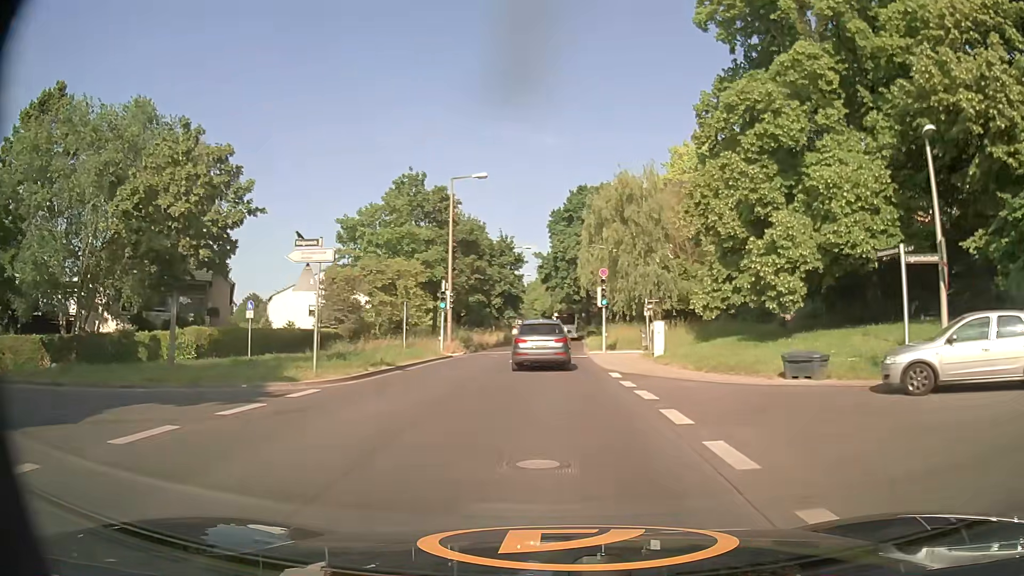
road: tertiary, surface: asphalt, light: Day
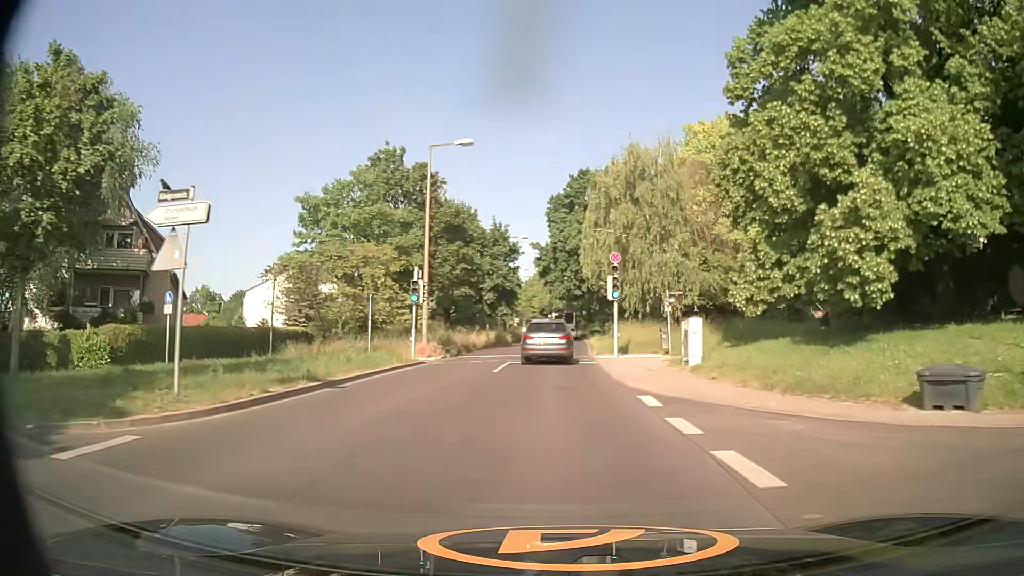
(0.0, +7.0) m; 0°
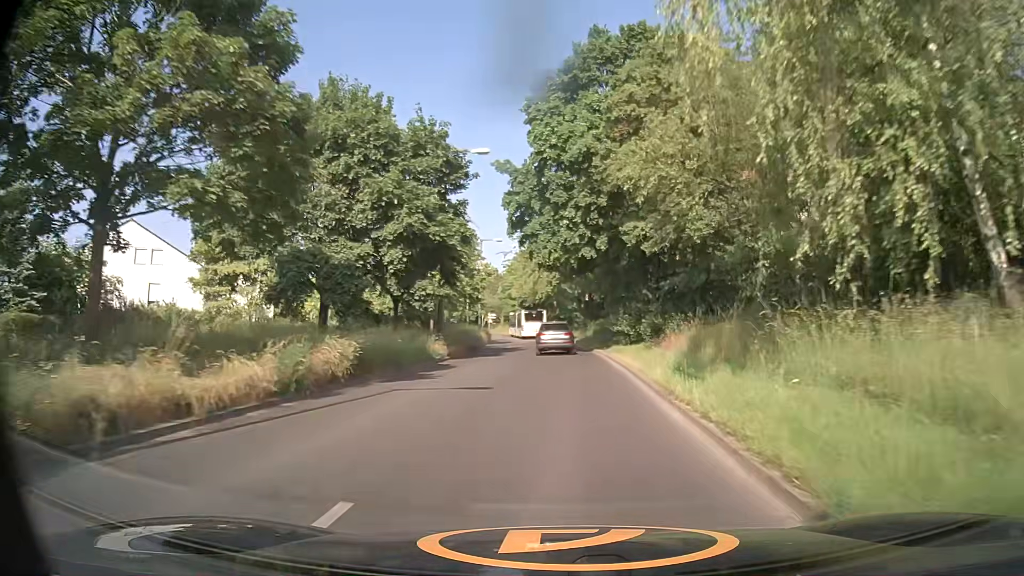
(+0.3, +31.5) m; +1°
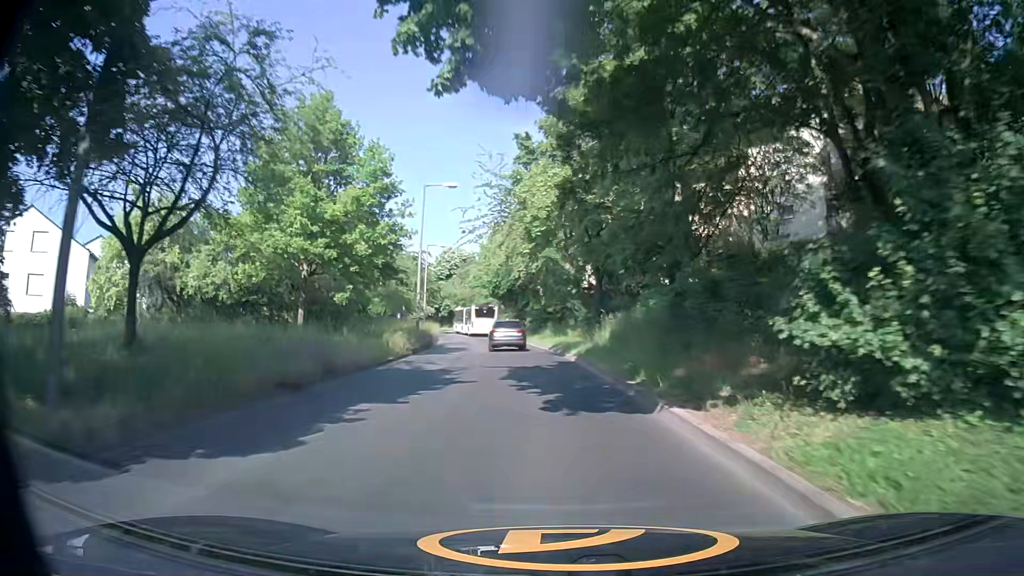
(+0.4, +25.3) m; +1°
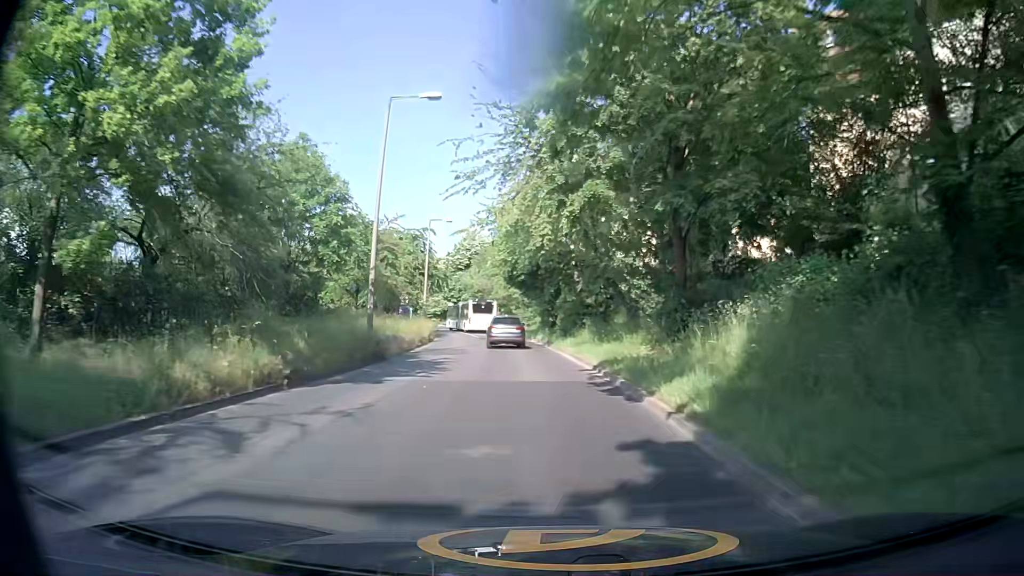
(-0.4, +16.8) m; -3°
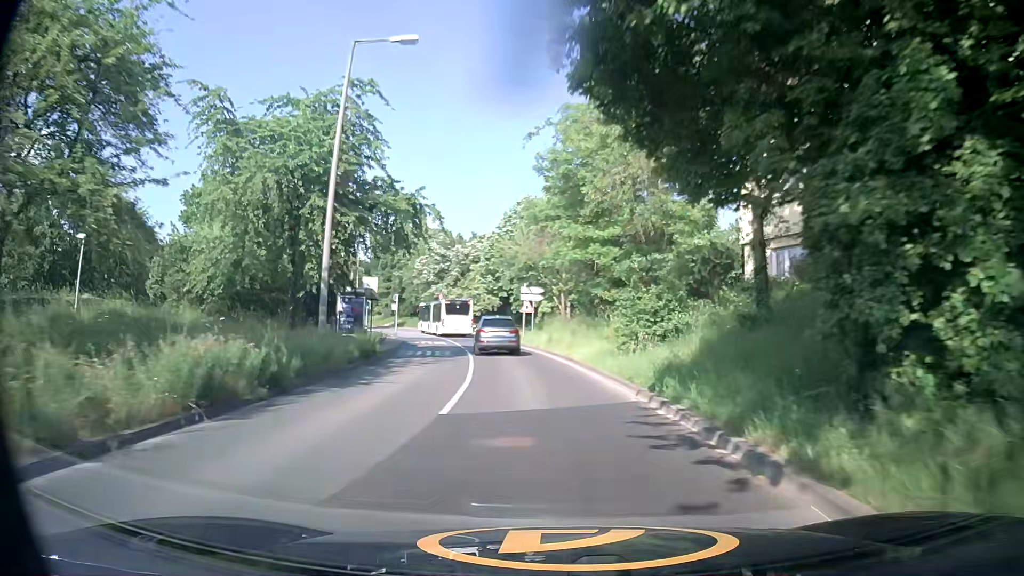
(-2.3, +40.3) m; -7°
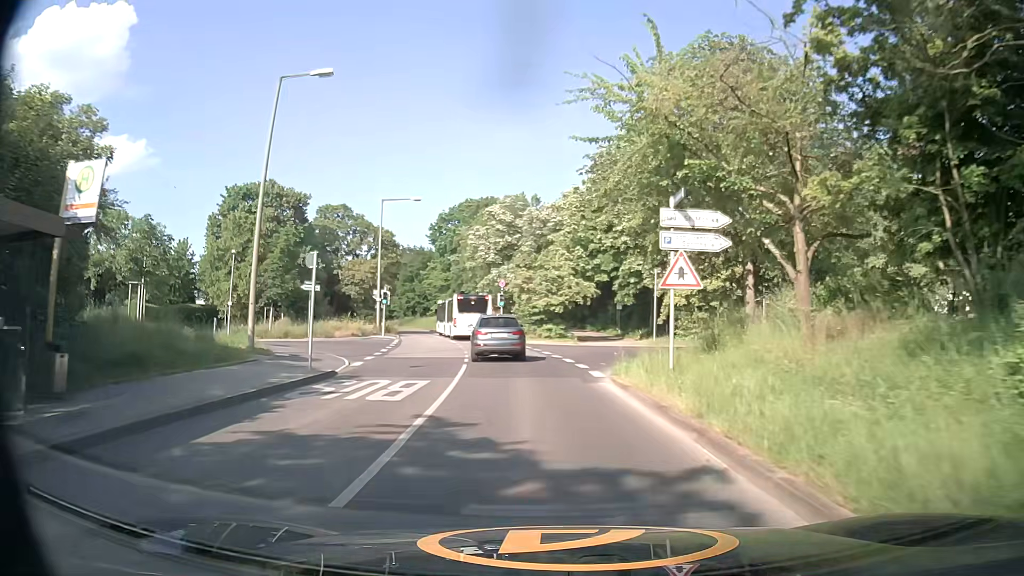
(-1.6, +29.4) m; -8°
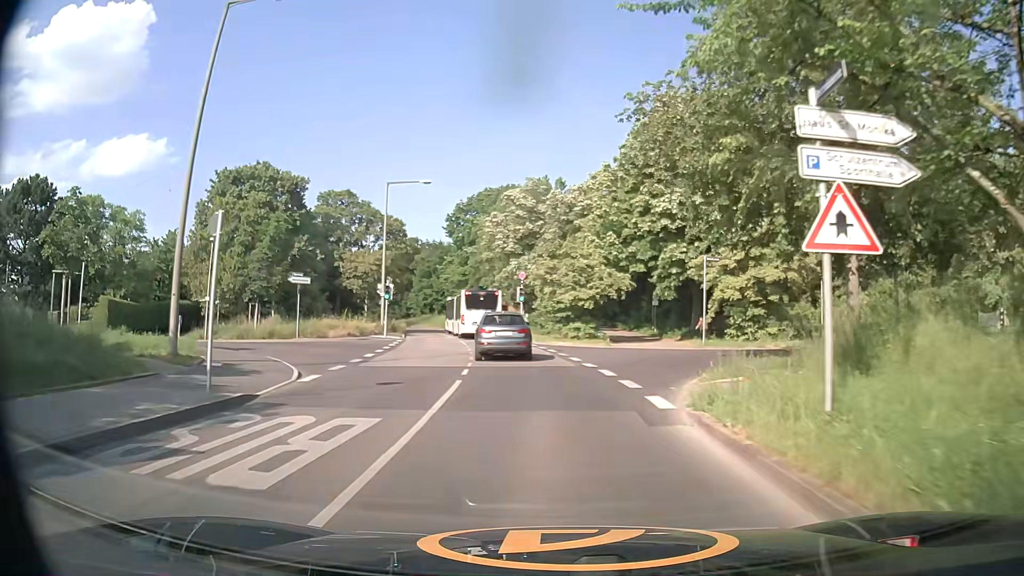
(-0.1, +6.5) m; -1°
(0, +10) (-1, +20) (-2, +30) (-4, +40) (-6, +50) (-9, +59) (-11, +69) (-15, +78) (-18, +88) (-22, +97) m
